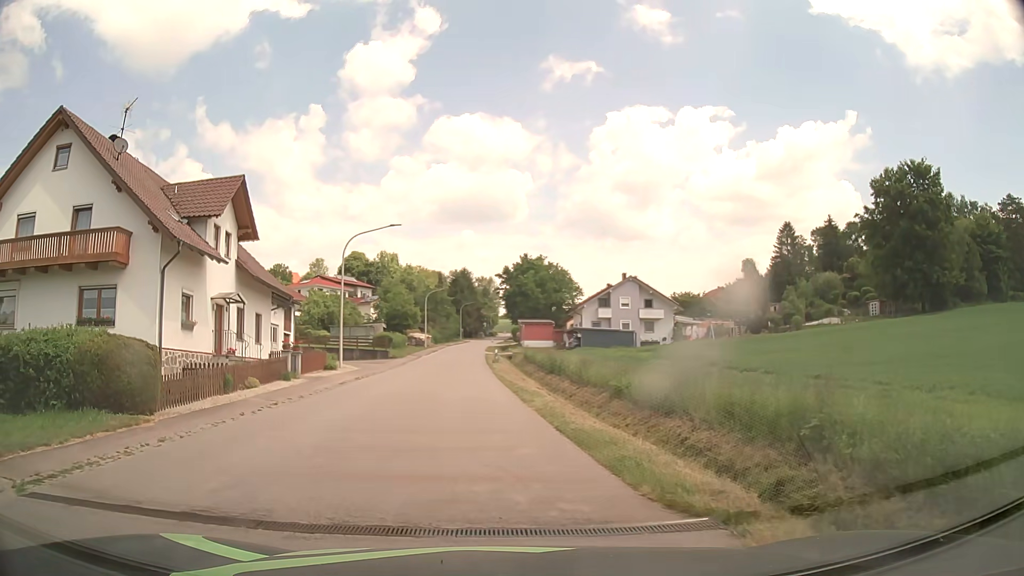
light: Day
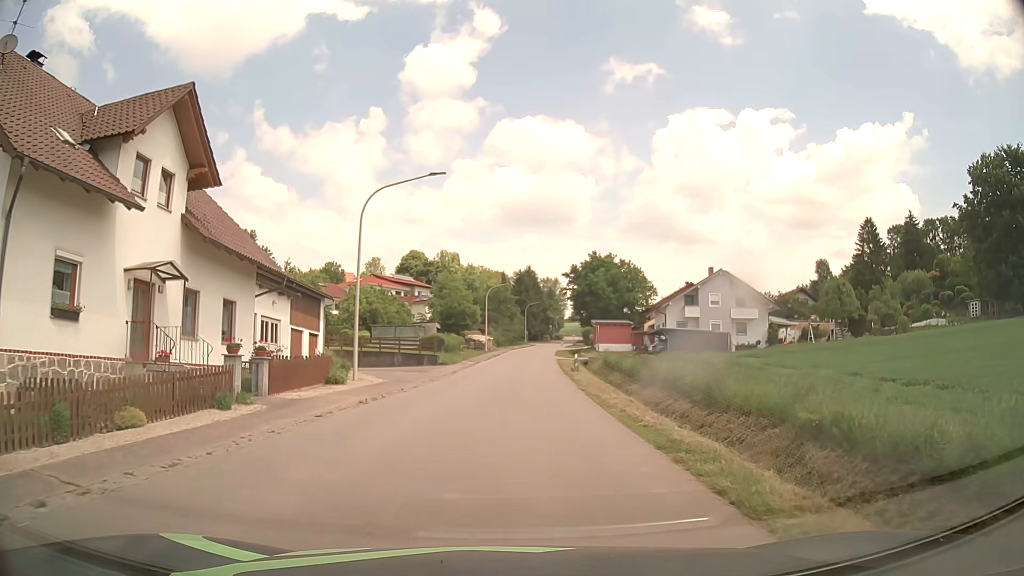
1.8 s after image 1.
(-0.8, +11.5) m; -5°
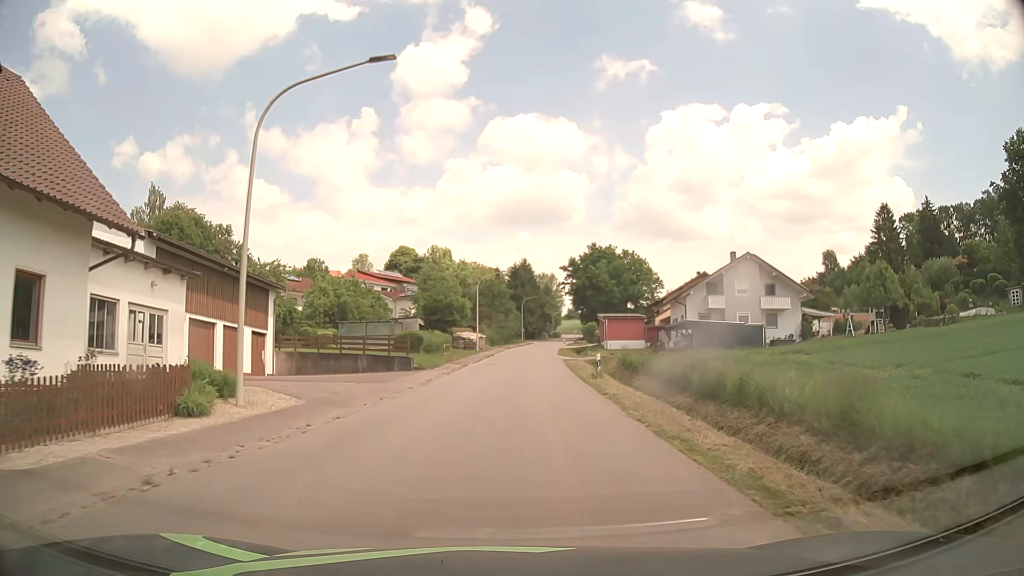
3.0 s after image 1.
(+0.1, +10.4) m; +1°
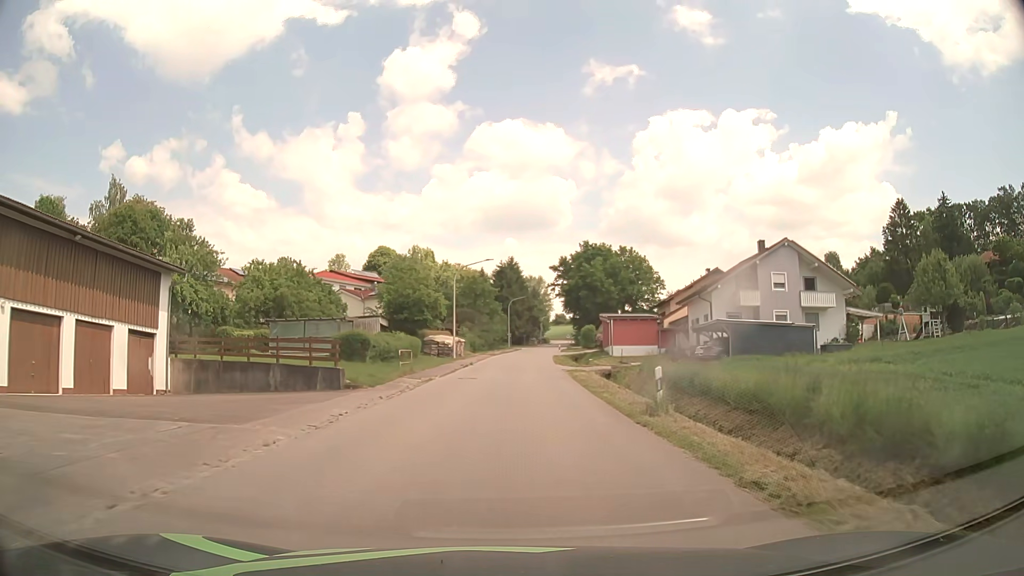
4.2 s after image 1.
(+0.1, +12.2) m; +1°
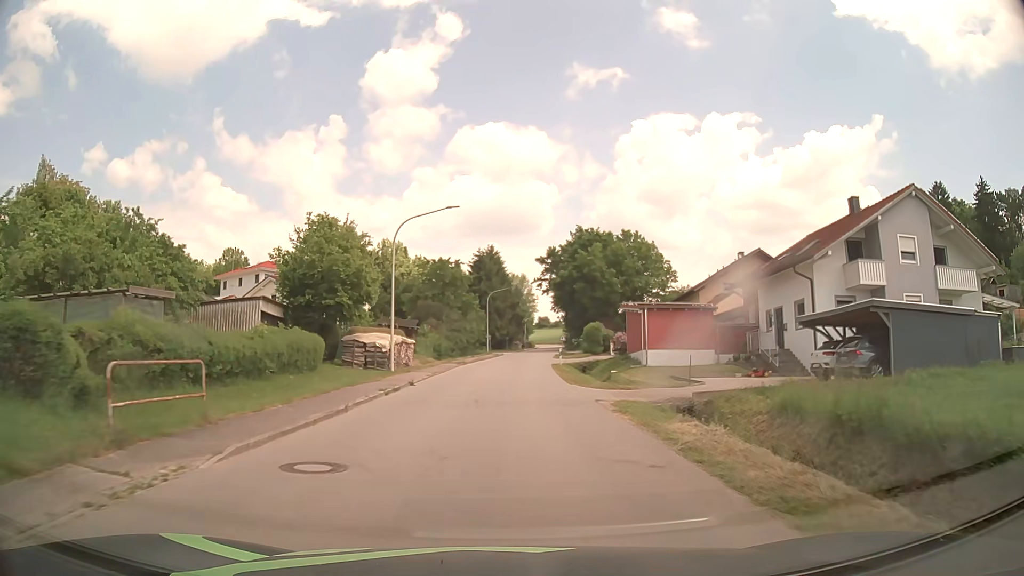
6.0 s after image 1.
(+0.2, +20.5) m; +1°
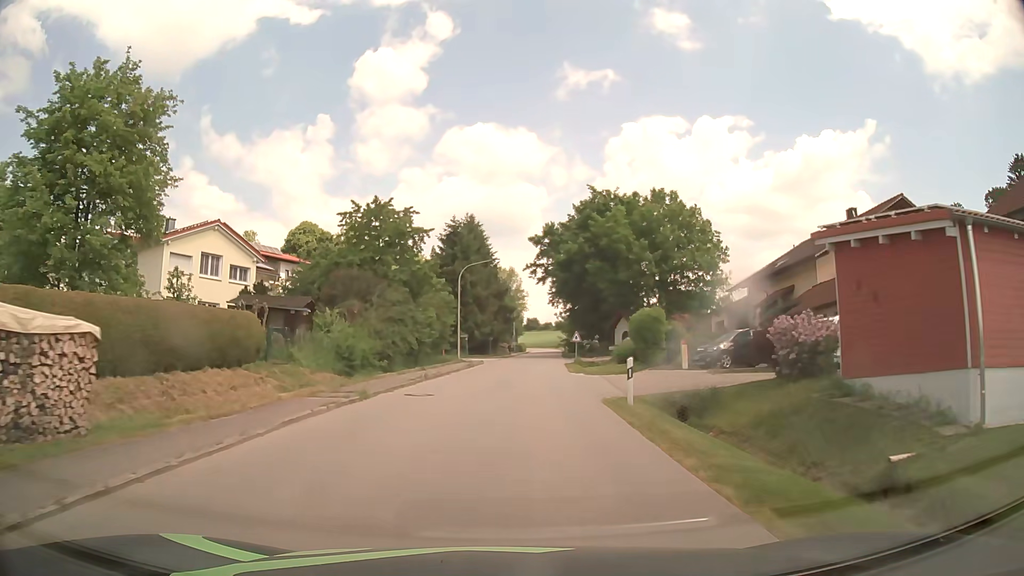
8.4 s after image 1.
(+0.3, +27.3) m; +1°
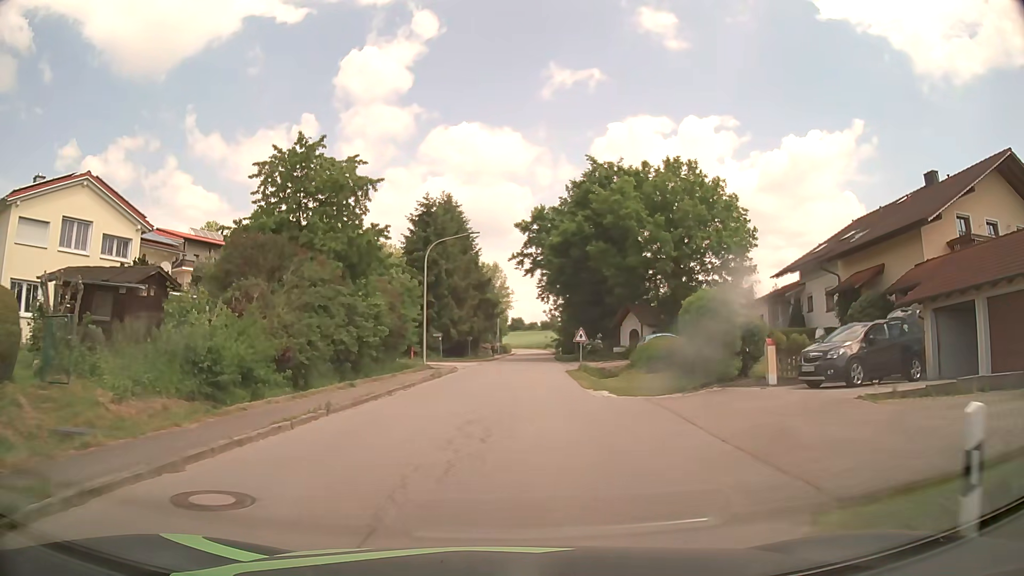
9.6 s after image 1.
(+0.1, +11.9) m; +1°
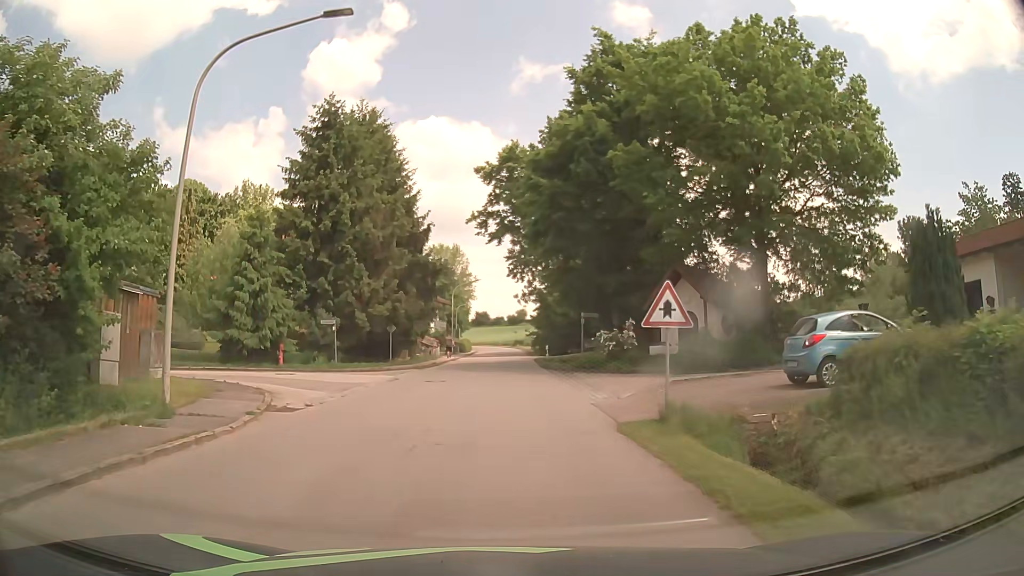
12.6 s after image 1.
(+0.8, +25.3) m; +3°
